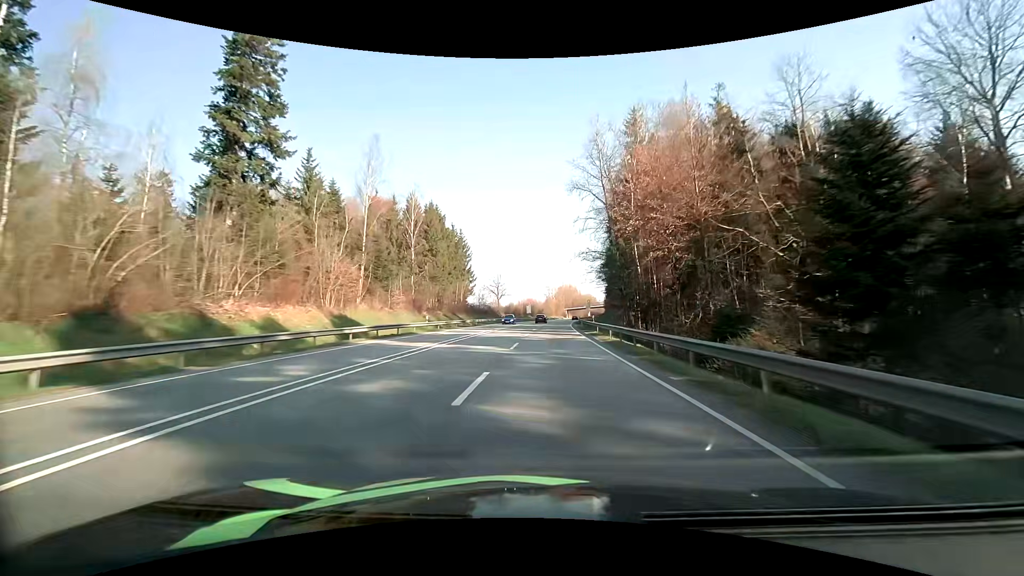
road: primary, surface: asphalt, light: Day
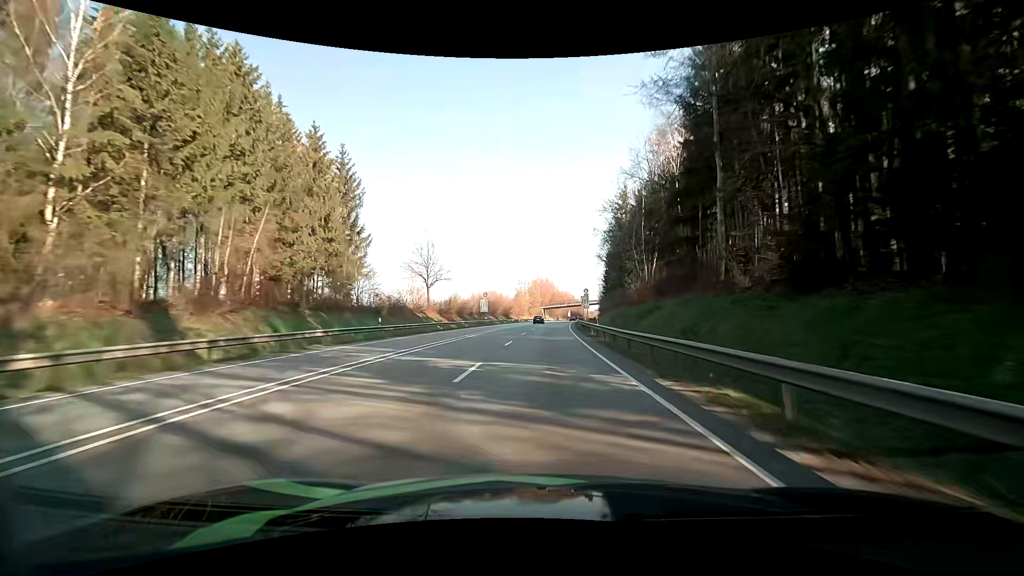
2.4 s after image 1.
(+1.9, +58.2) m; +4°
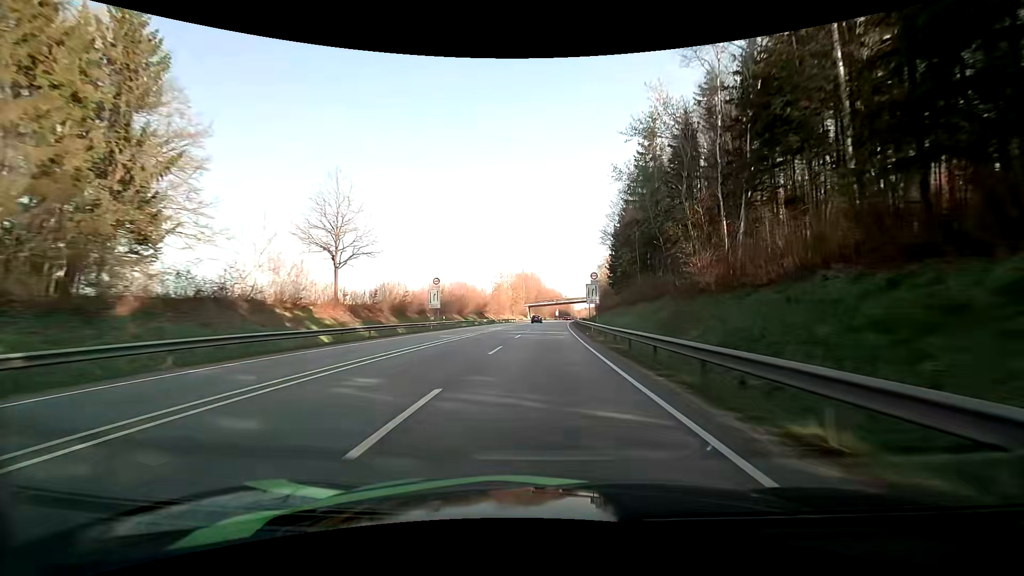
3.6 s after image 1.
(+0.2, +29.6) m; +2°
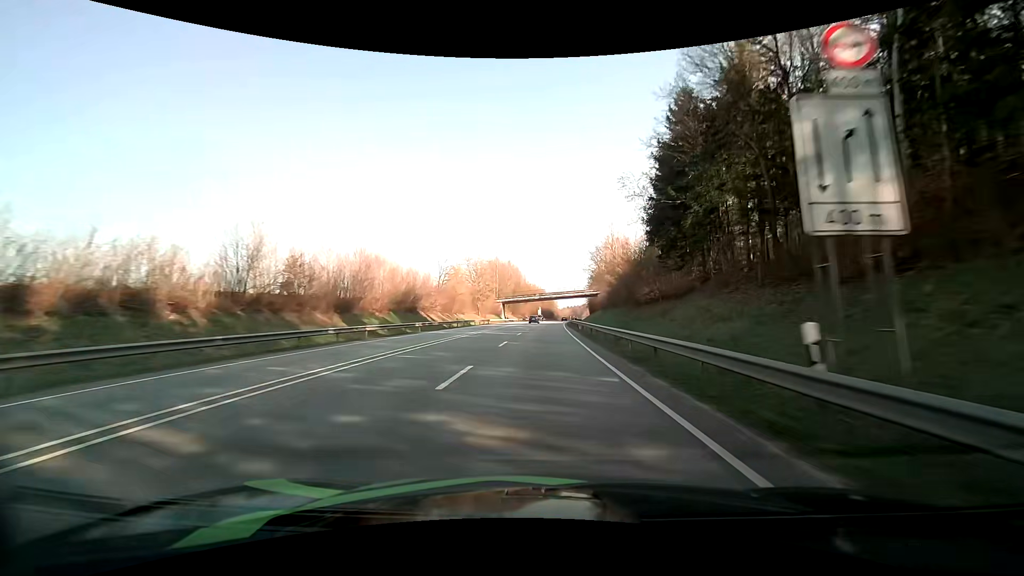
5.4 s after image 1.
(+0.5, +44.3) m; +2°
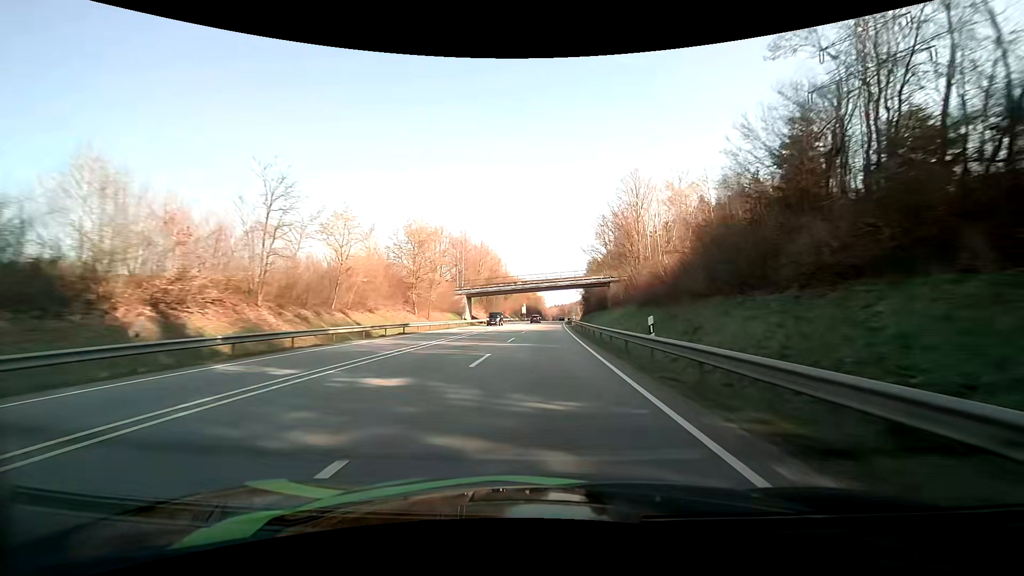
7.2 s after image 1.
(+0.6, +44.9) m; +2°
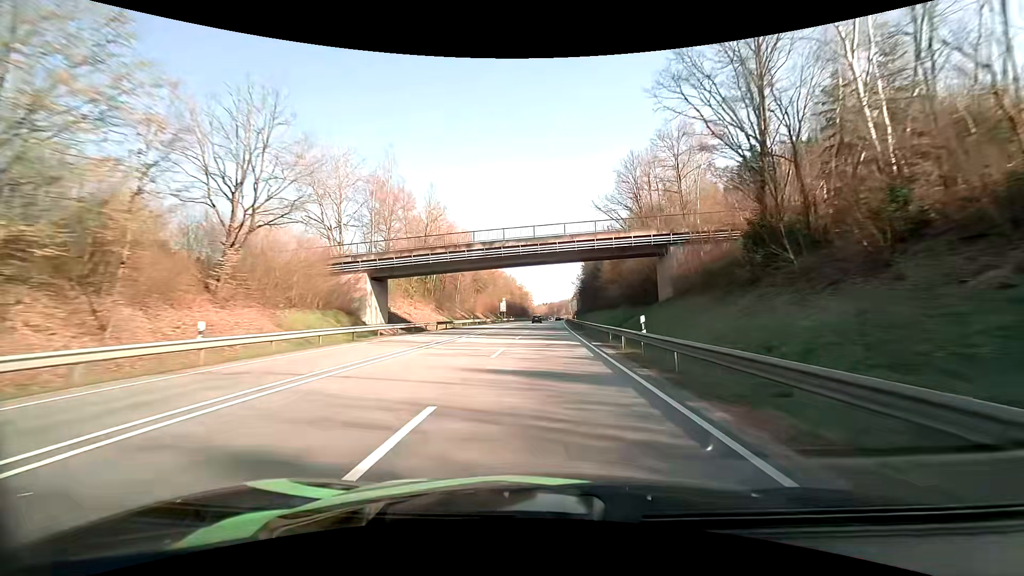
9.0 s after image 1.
(+0.5, +46.1) m; +2°
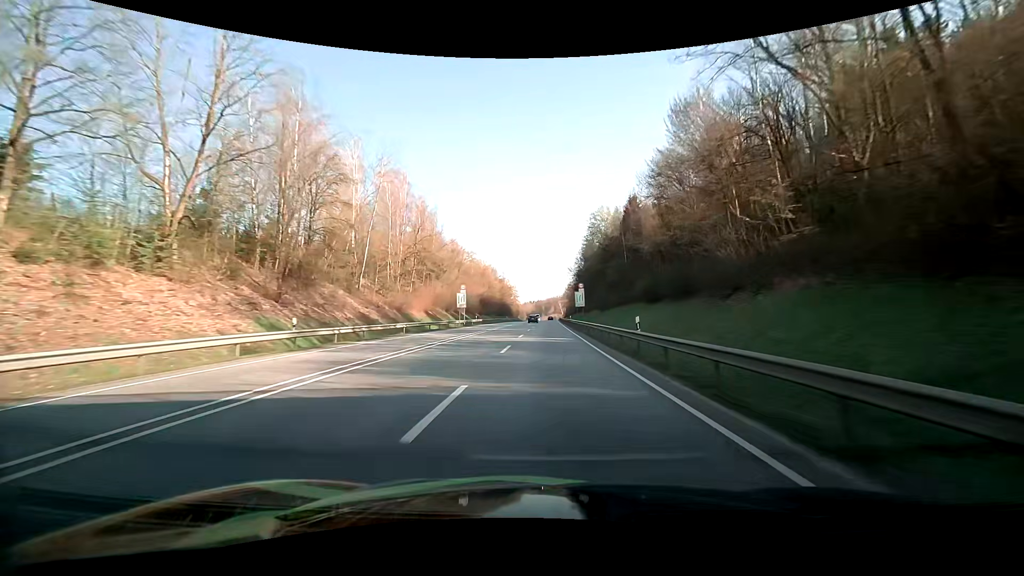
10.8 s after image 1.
(+0.4, +46.4) m; +1°
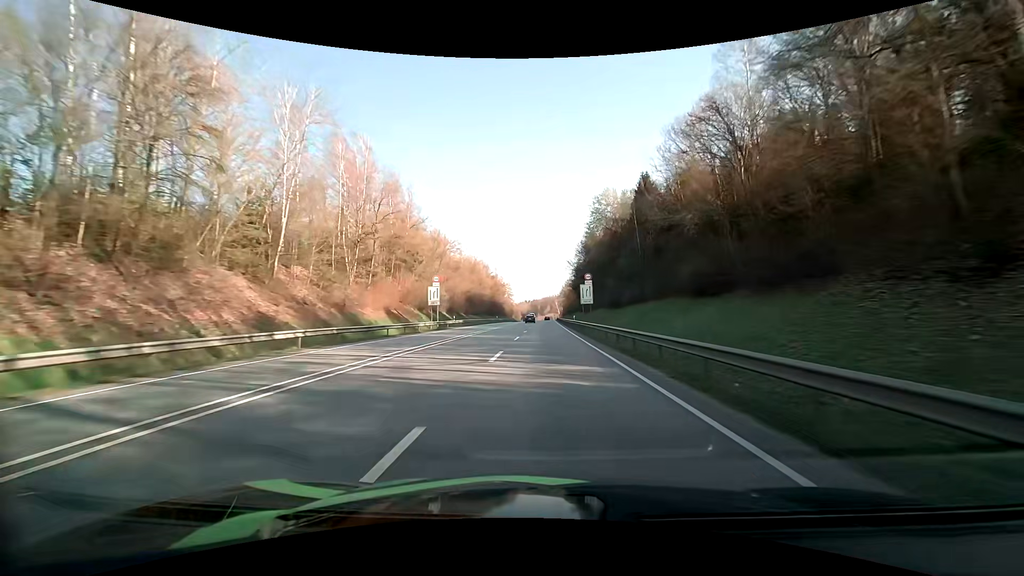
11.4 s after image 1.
(+0.2, +15.6) m; +1°
(0, +10) (0, +20) (0, +30) (0, +40) (0, +50) (+1, +60) (+1, +70) (+1, +80) (+1, +90) (+1, +100) m
